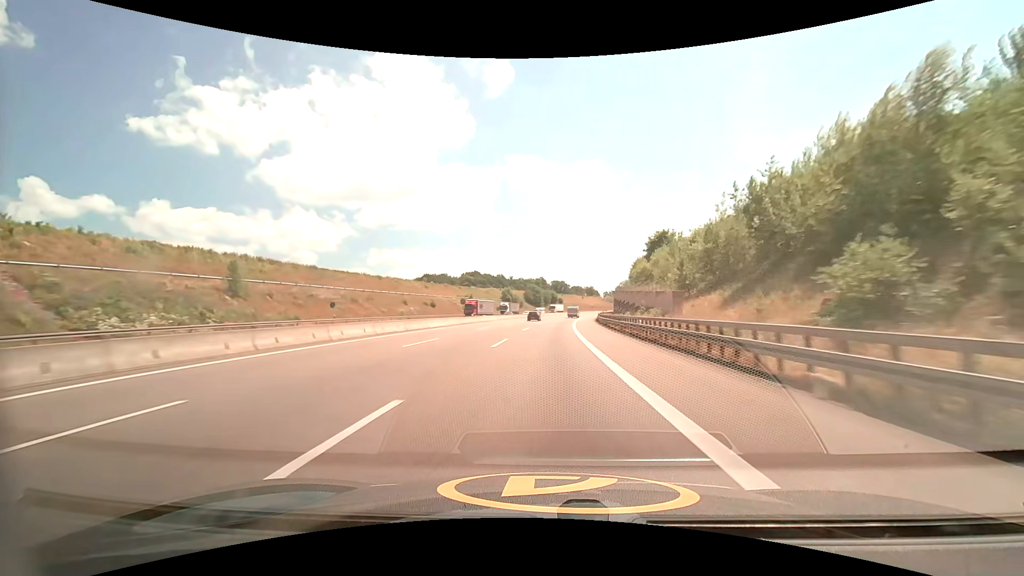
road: motorway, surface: asphalt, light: Day
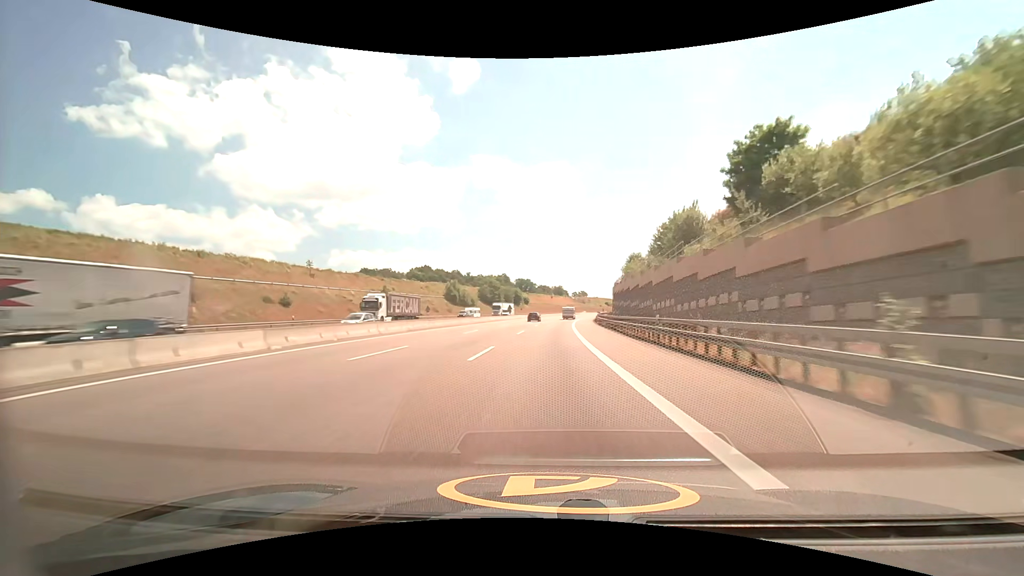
(+2.0, +58.7) m; +4°
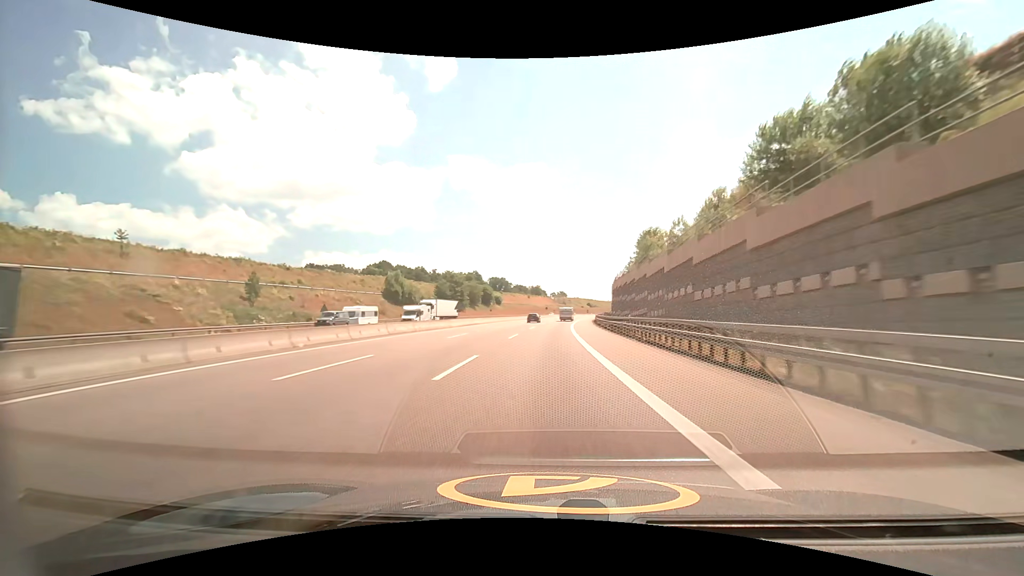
(+1.0, +39.6) m; +3°
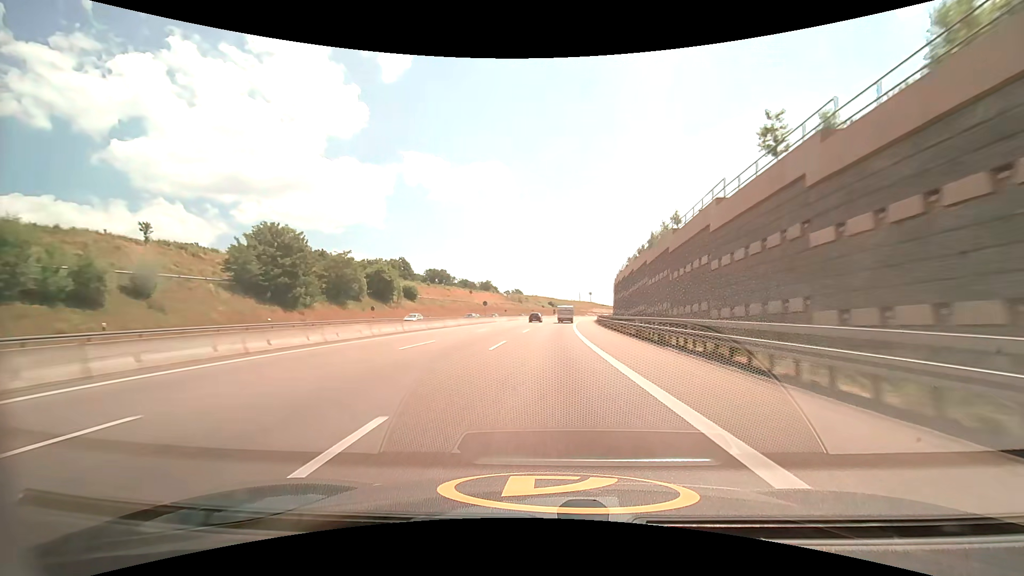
(+3.4, +80.6) m; +5°
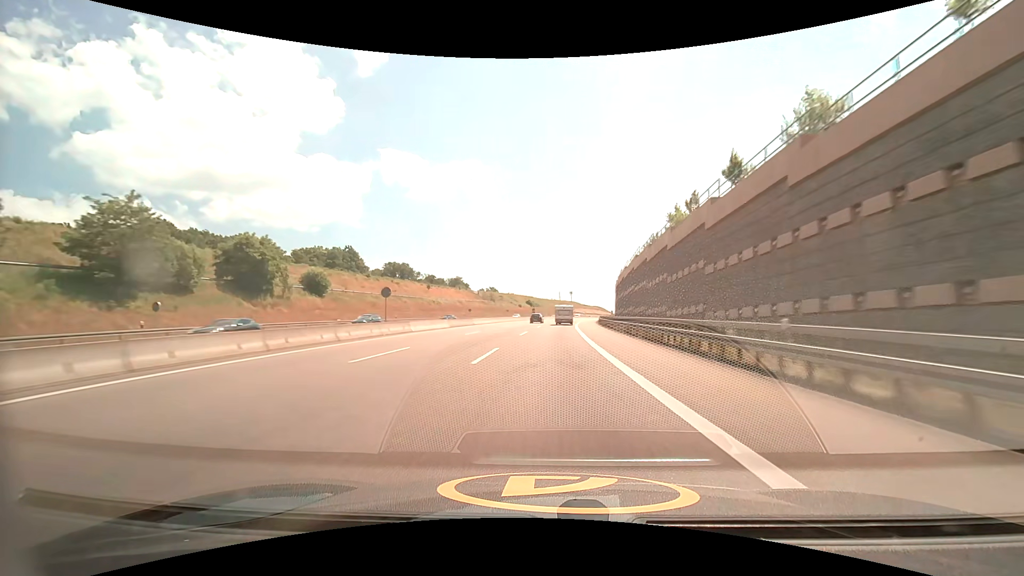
(+1.0, +40.6) m; +3°
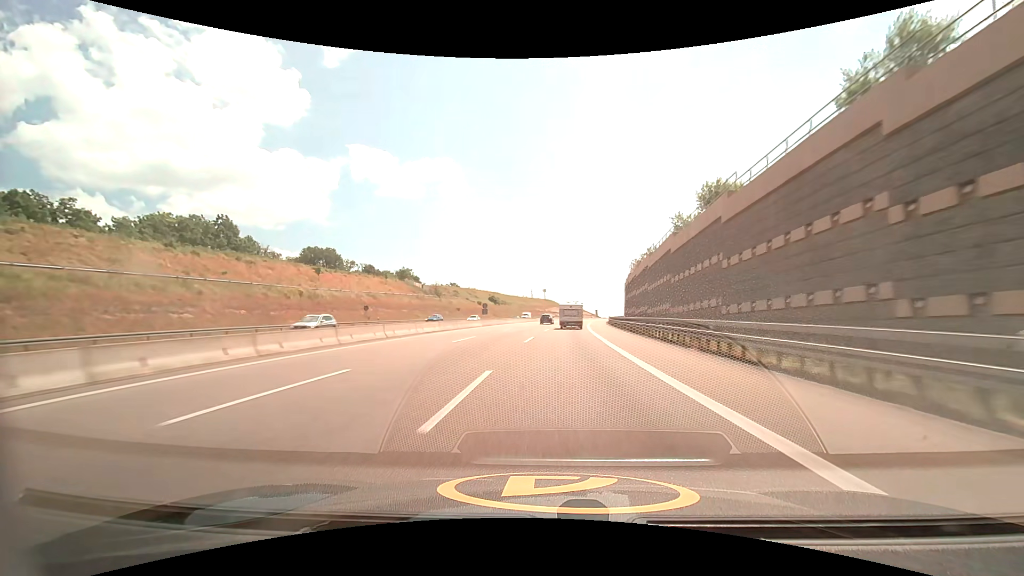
(+1.6, +61.1) m; +3°
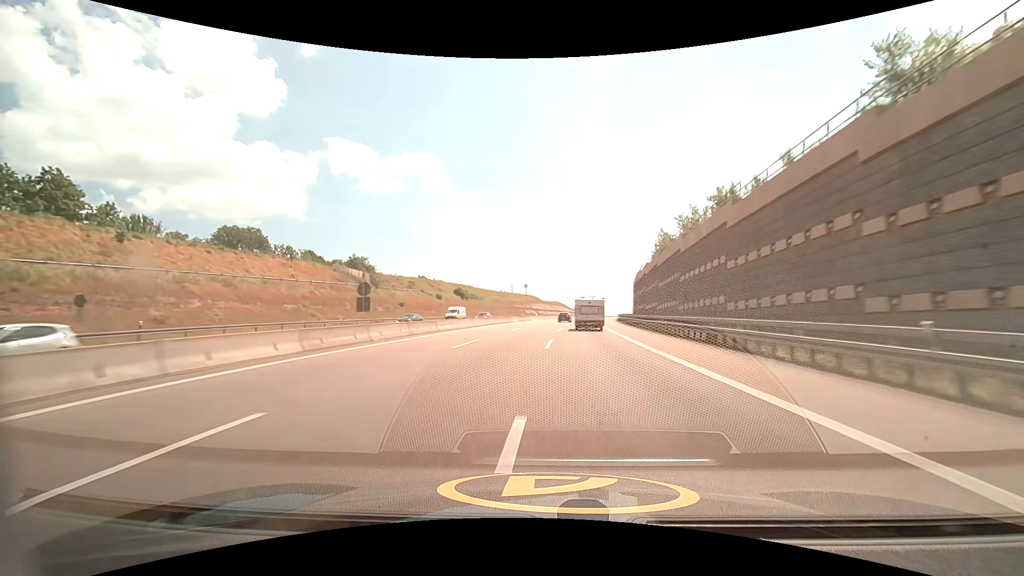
(+0.6, +41.0) m; +2°
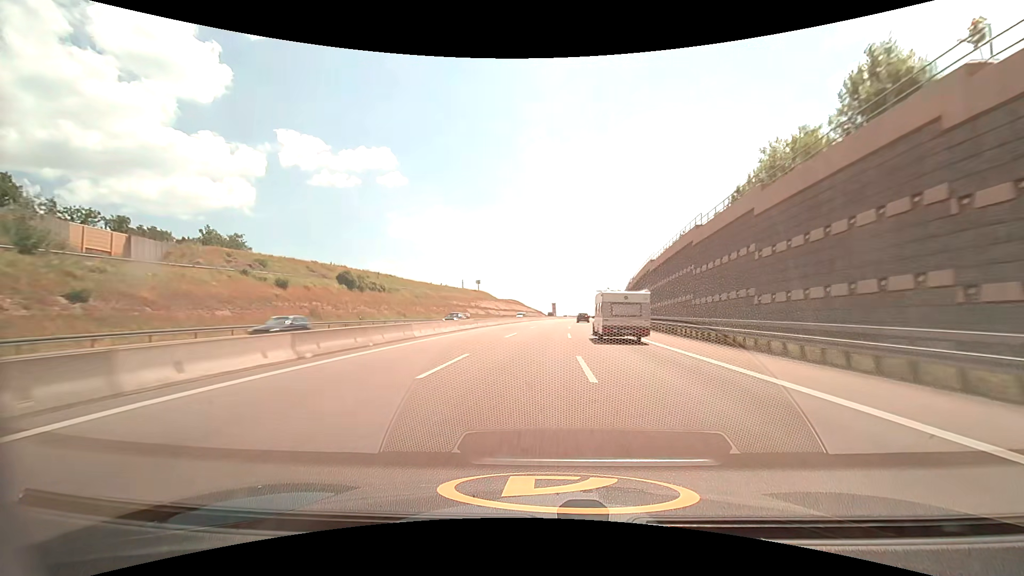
(+2.6, +61.7) m; +5°
(0, +10) (0, +20) (+1, +30) (+1, +40) (+2, +50) (+2, +60) (+3, +70) (+4, +80) (+5, +90) (+6, +100) m
